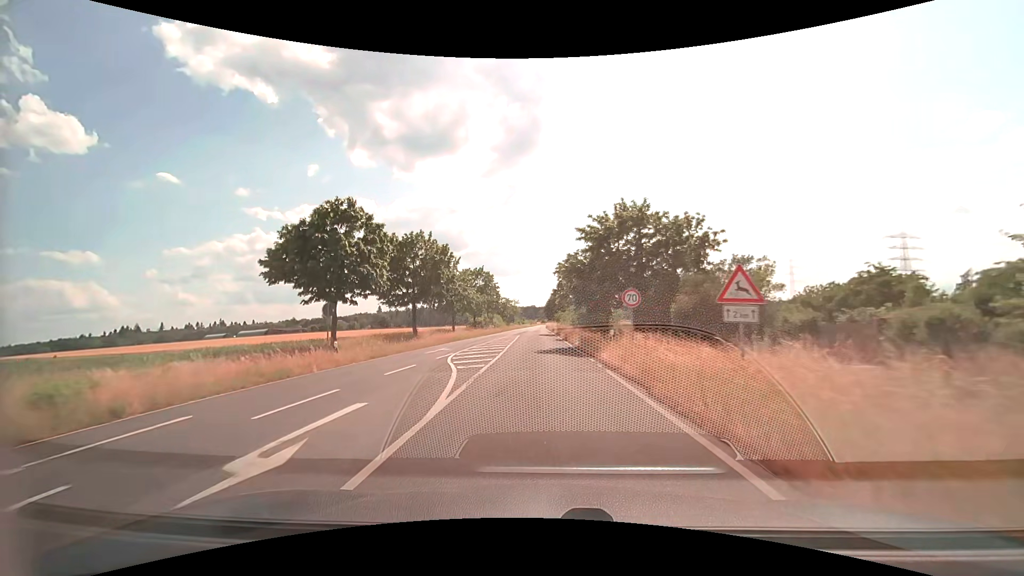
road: secondary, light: Day
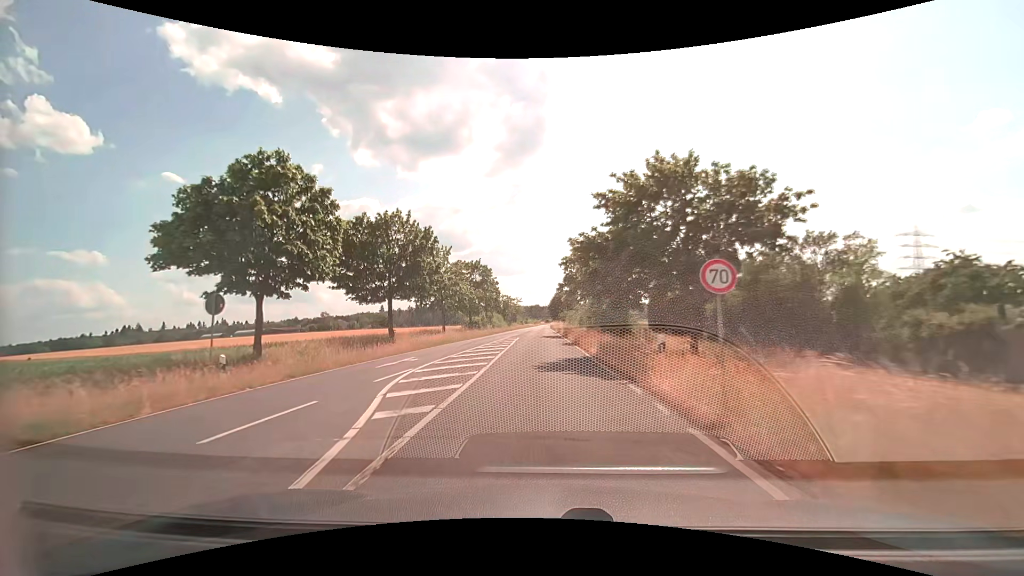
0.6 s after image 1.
(-0.1, +7.9) m; -1°
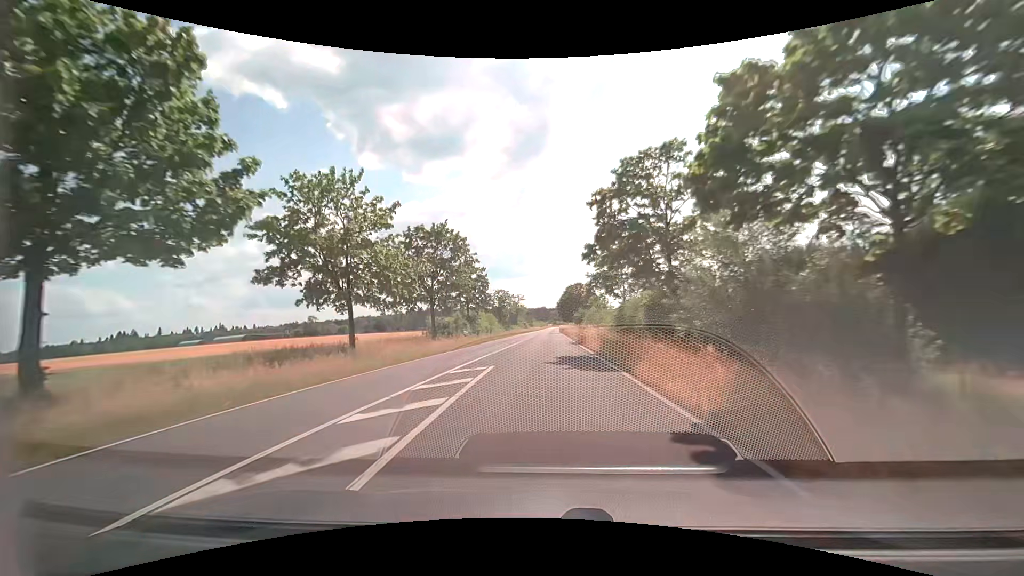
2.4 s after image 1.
(-0.3, +25.8) m; -1°
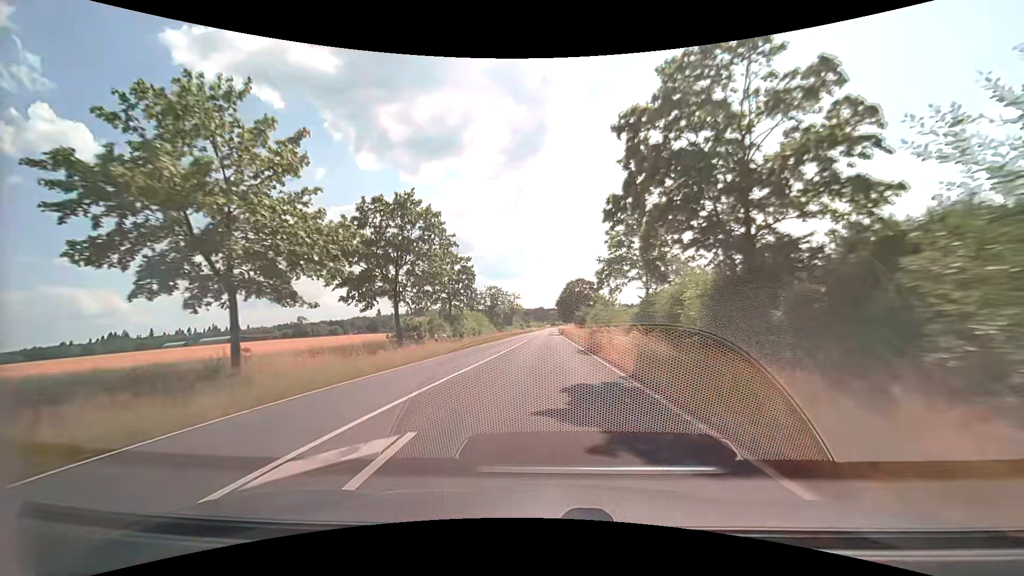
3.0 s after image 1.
(+0.1, +9.2) m; 0°
(0, +10) (0, +20) (+1, +30) (+1, +40) (+1, +50) (+2, +60) (+2, +70) (+2, +80) (+3, +90) (+3, +100) m
